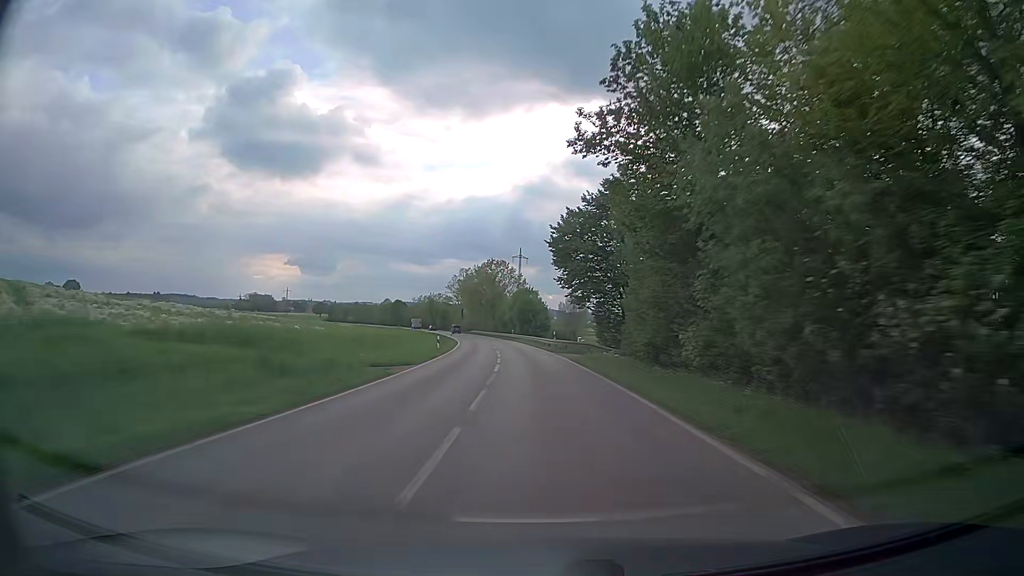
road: secondary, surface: asphalt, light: Day
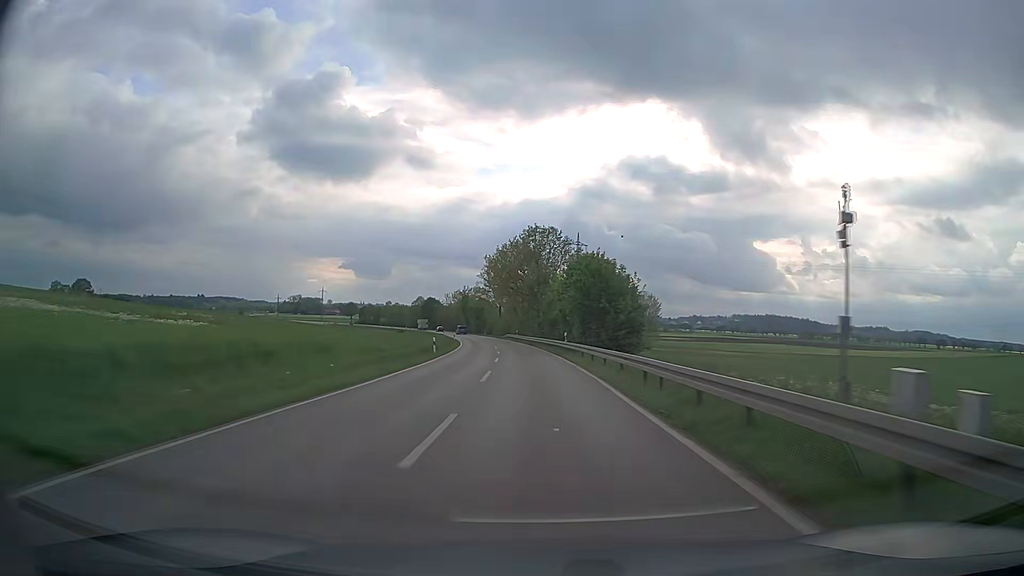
(-1.7, +46.4) m; -5°
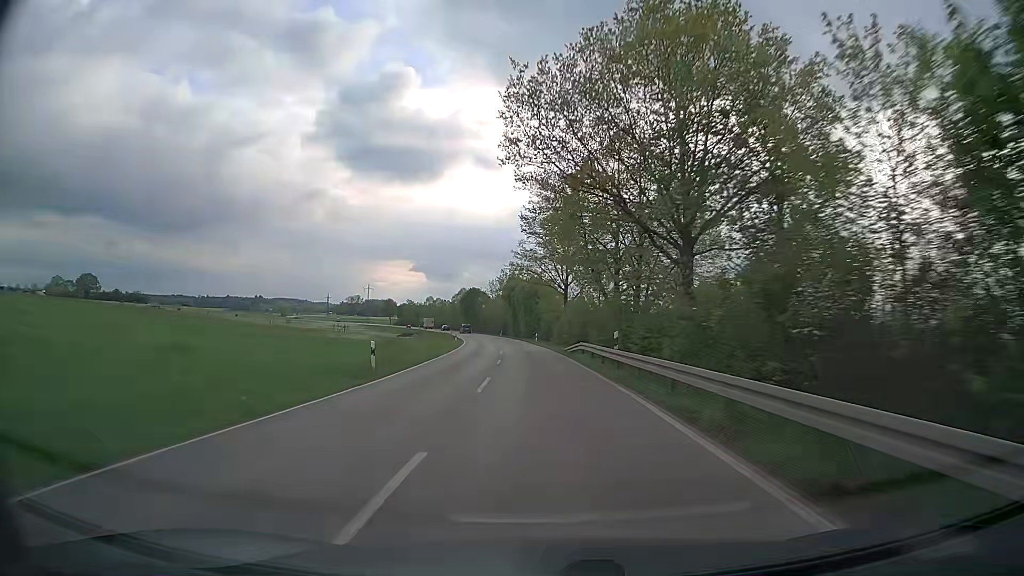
(-3.4, +62.9) m; -6°
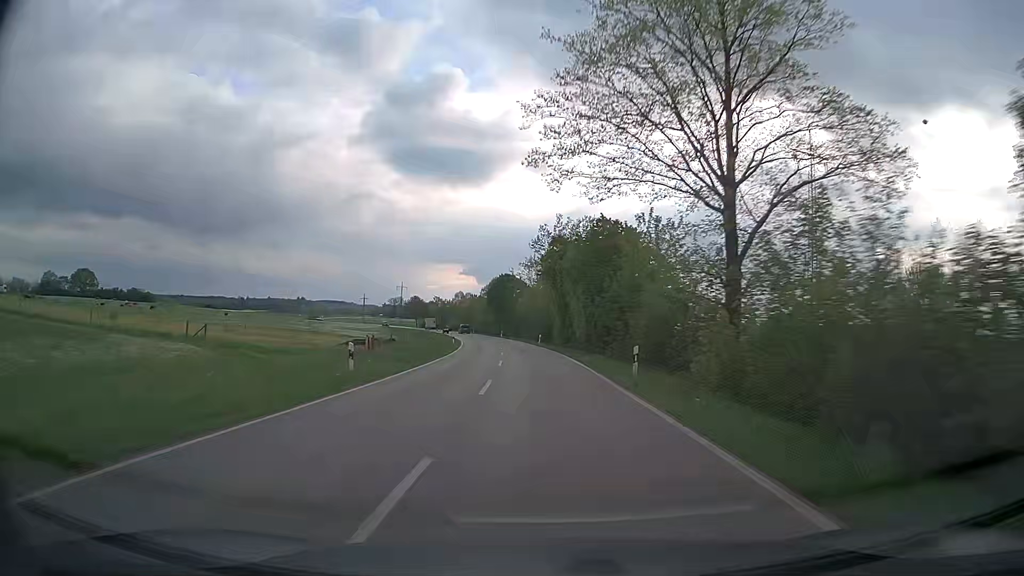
(-1.8, +47.8) m; -4°
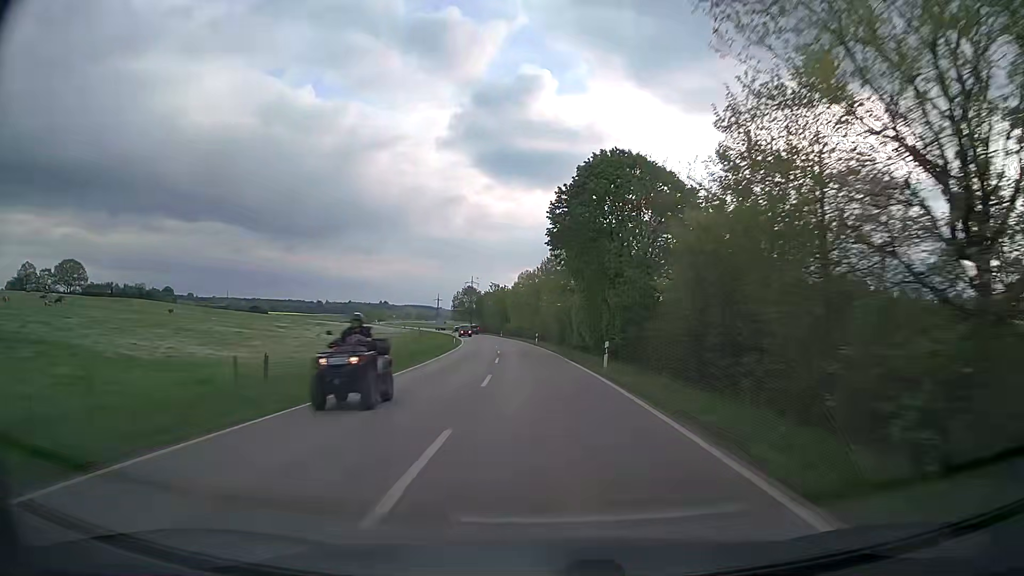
(-5.2, +80.5) m; -8°
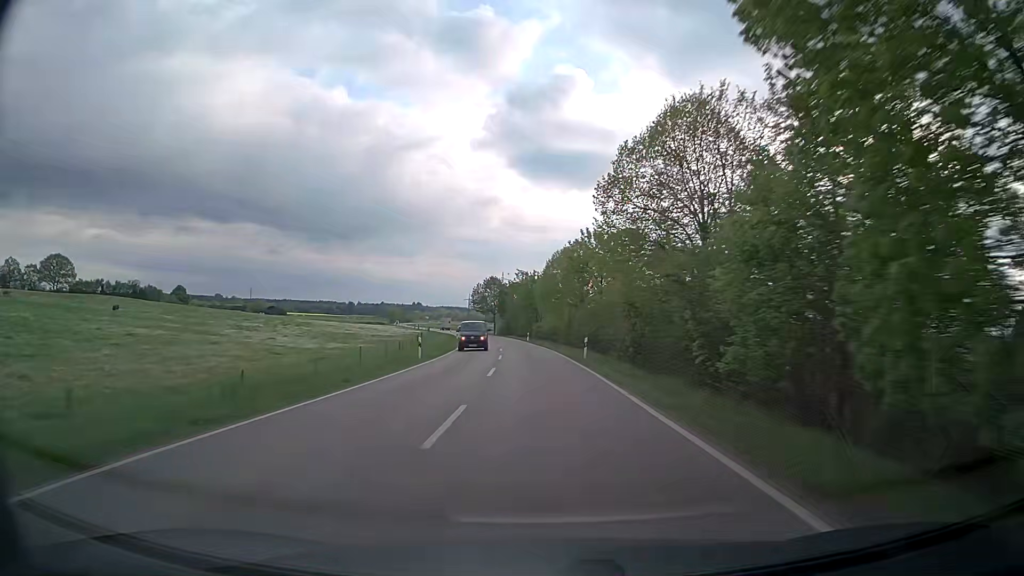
(-0.9, +32.5) m; -3°
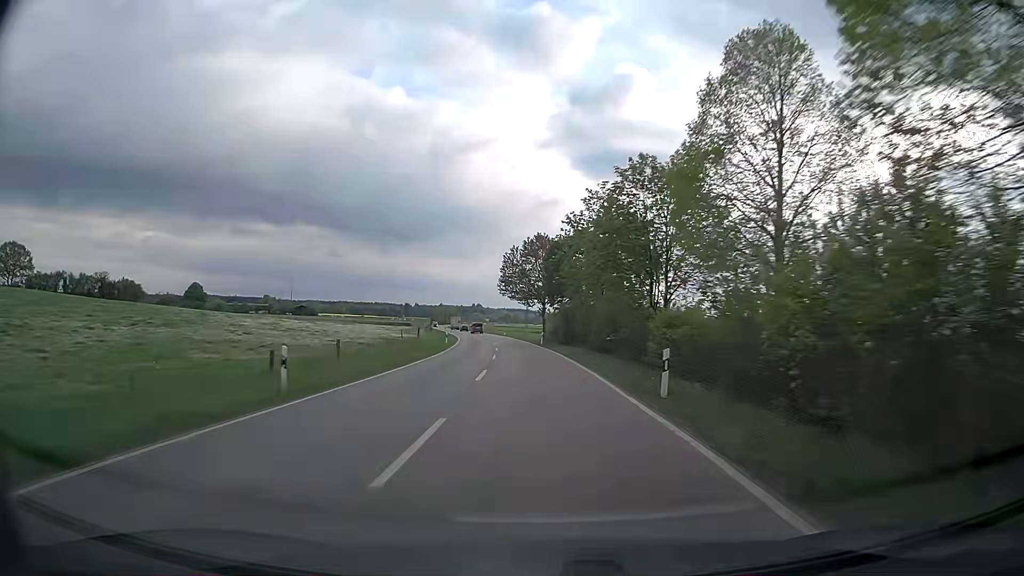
(-2.7, +61.2) m; -5°
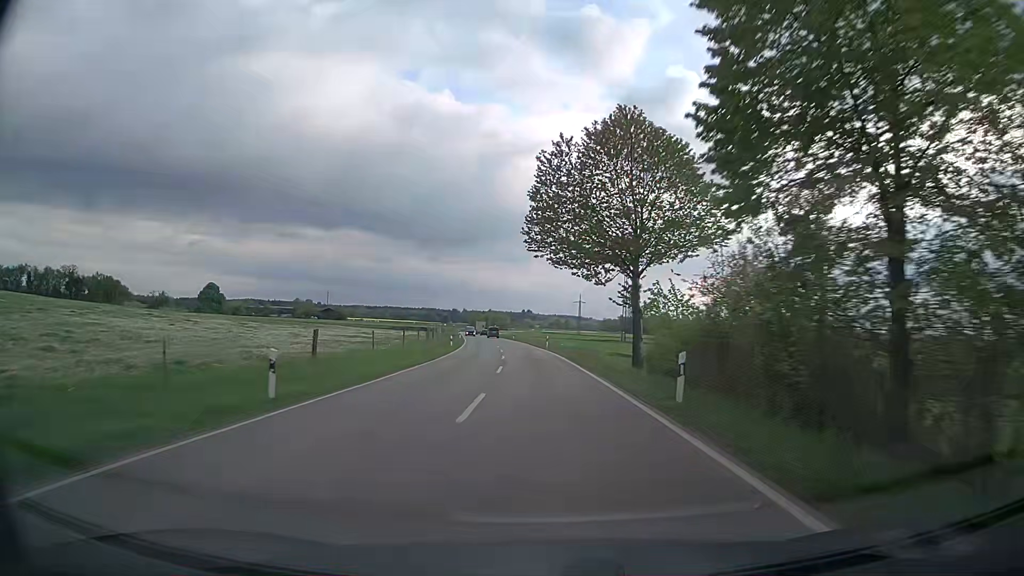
(-1.7, +42.8) m; -5°
(0, +10) (0, +20) (0, +30) (-1, +40) (-1, +50) (-2, +60) (-3, +70) (-4, +80) (-5, +90) (-7, +100) m
